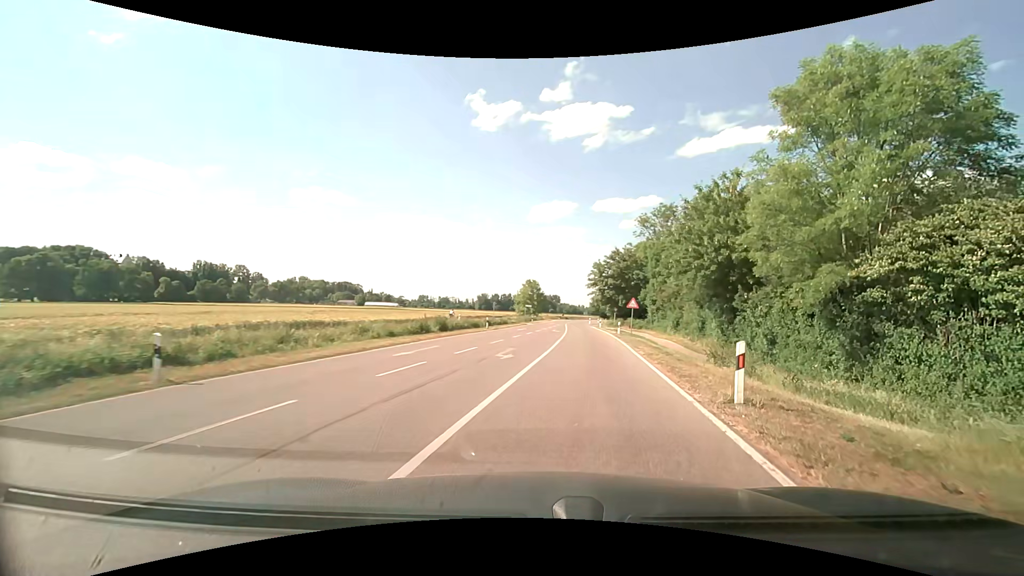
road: tertiary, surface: asphalt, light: Day
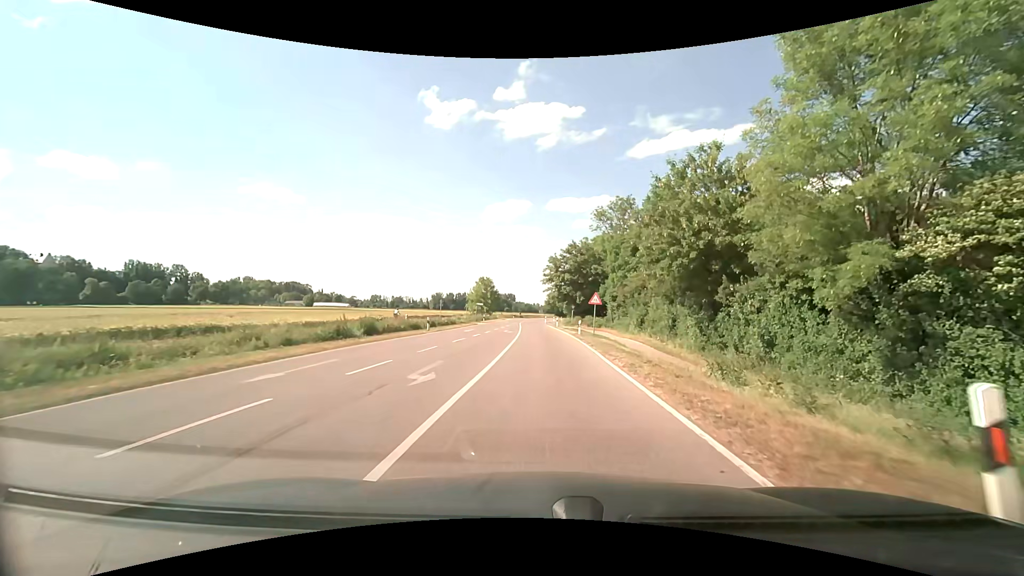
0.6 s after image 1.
(+0.3, +5.8) m; +5°
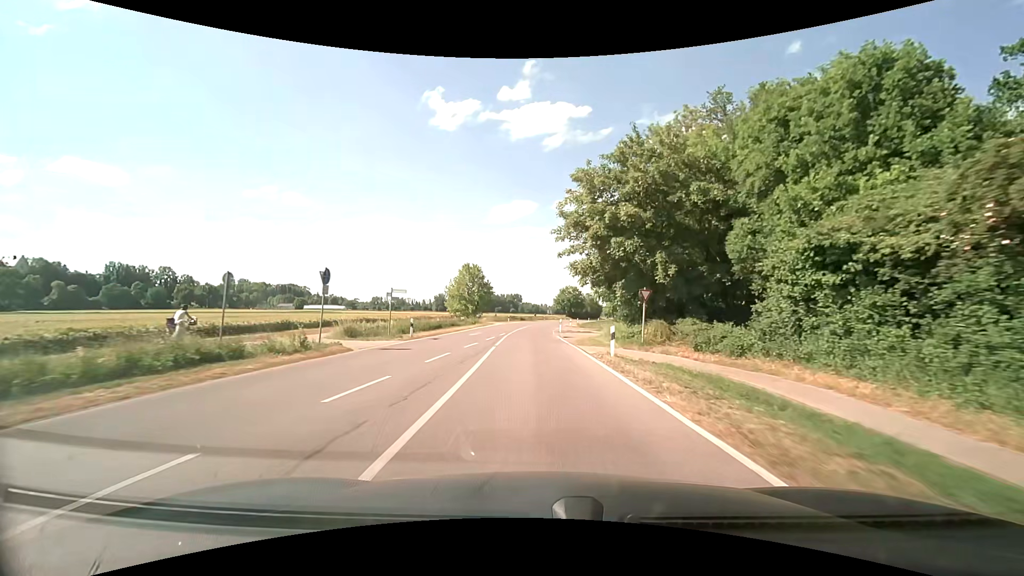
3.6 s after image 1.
(-0.1, +40.1) m; -1°
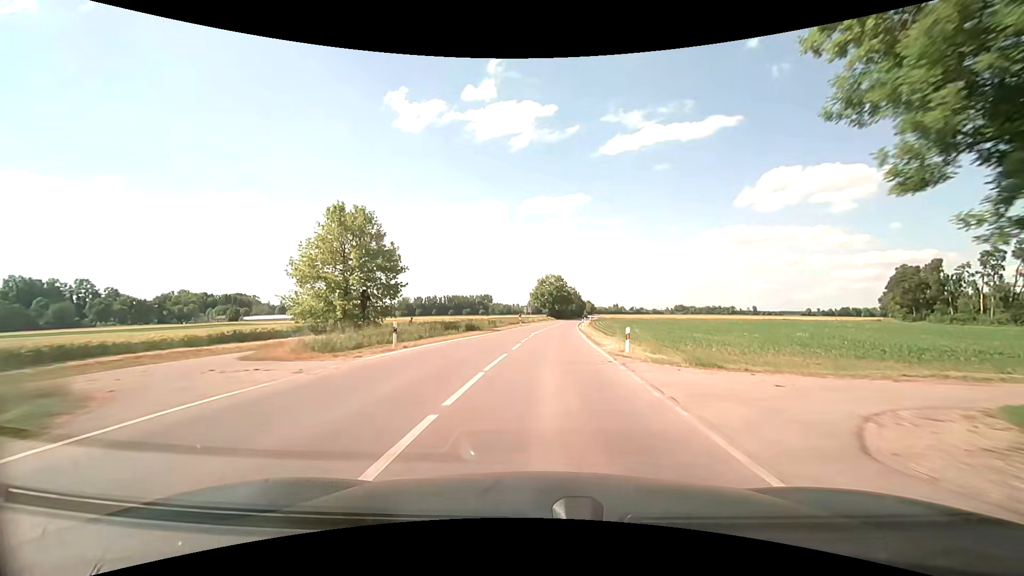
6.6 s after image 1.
(+0.1, +54.6) m; +3°
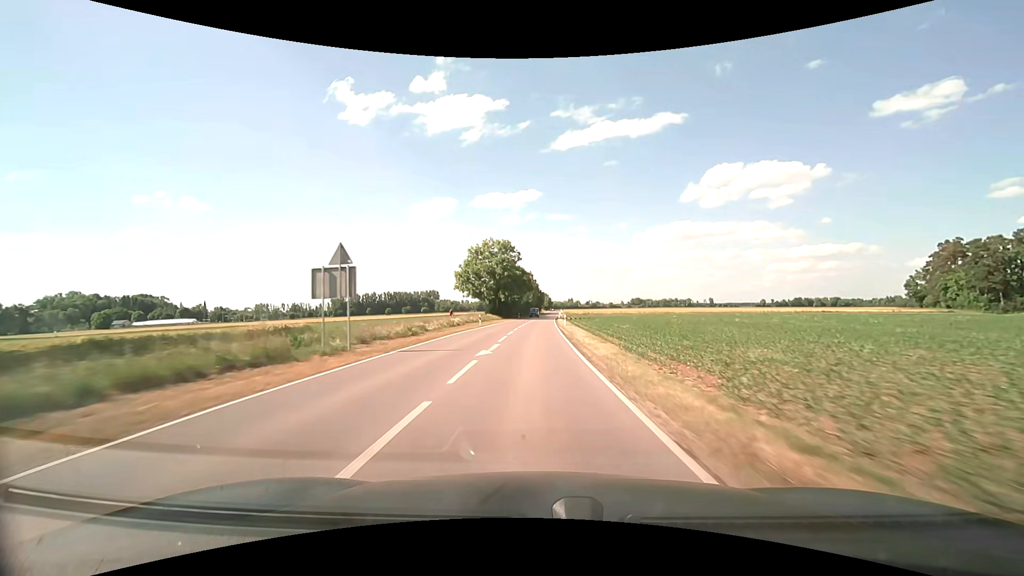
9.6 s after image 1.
(+3.7, +64.2) m; +6°
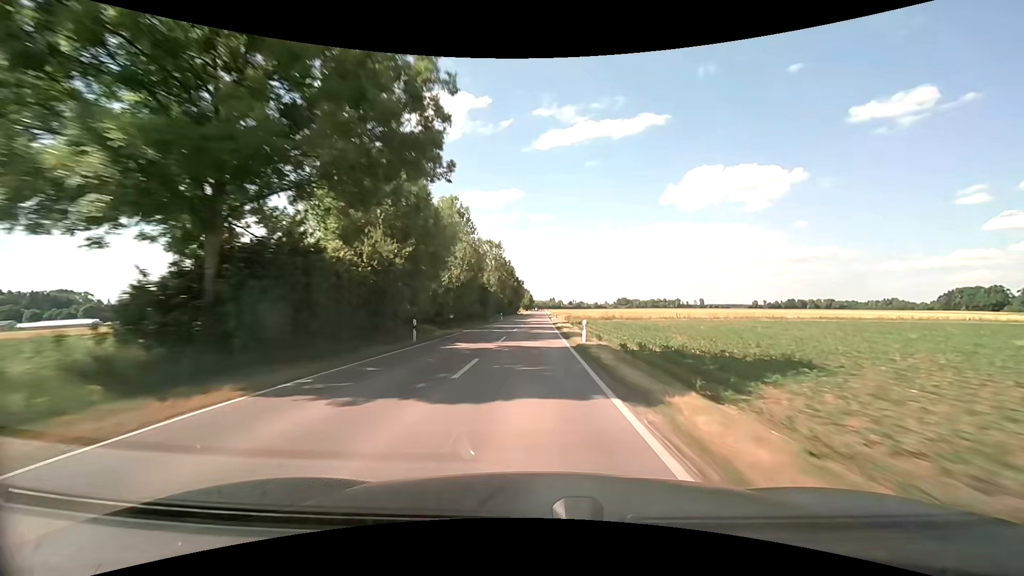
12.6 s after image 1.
(+1.0, +71.4) m; +3°
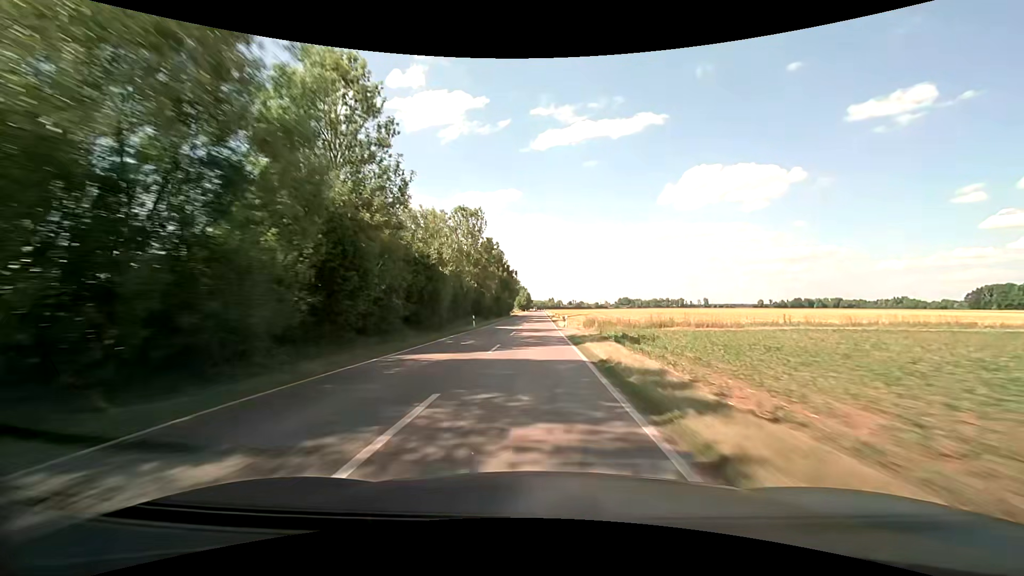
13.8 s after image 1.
(-0.1, +30.1) m; 0°
